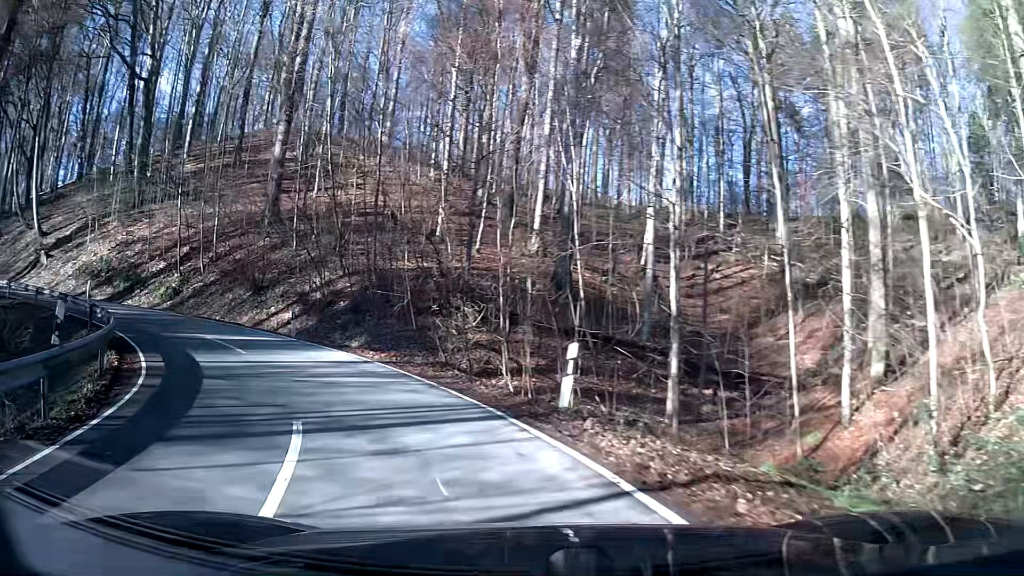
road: secondary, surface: asphalt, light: Day
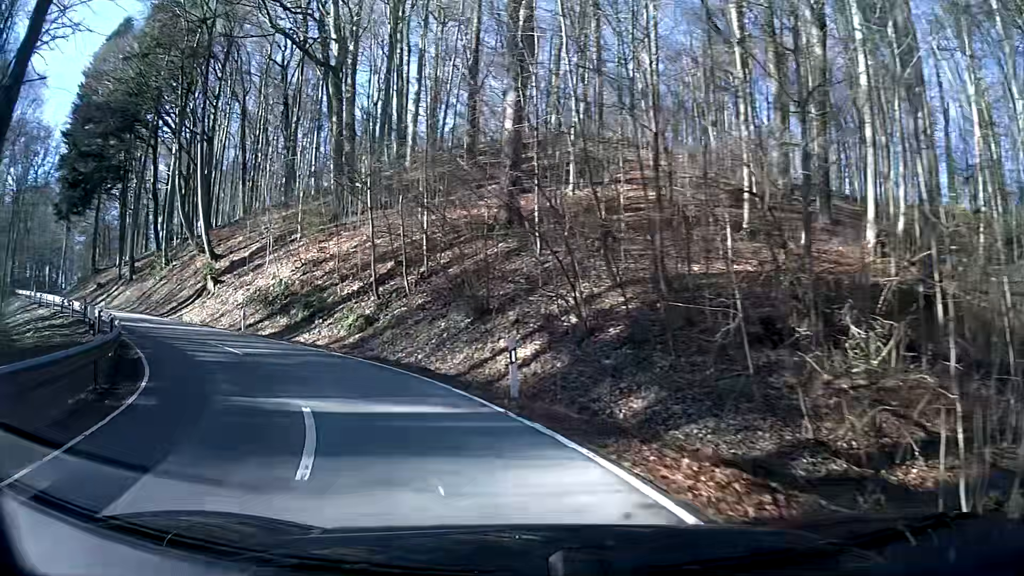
(-2.3, +10.8) m; -24°
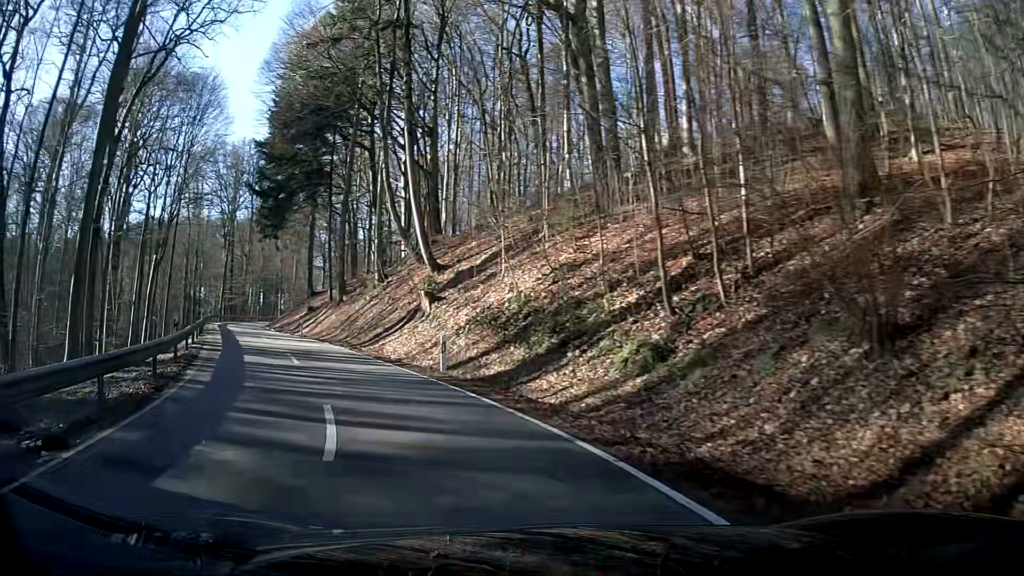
(-2.2, +11.0) m; -21°
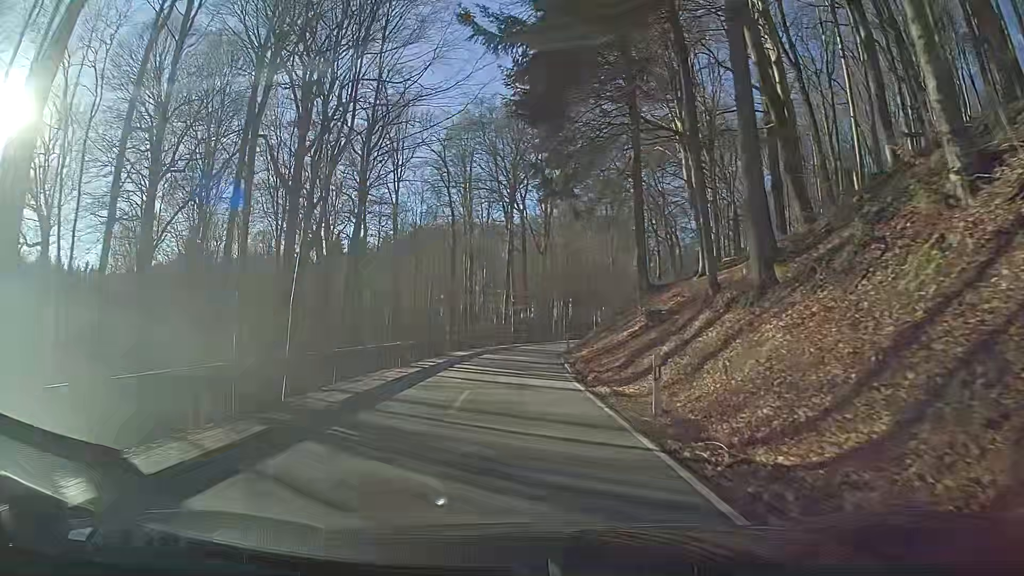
(-10.1, +30.8) m; -24°
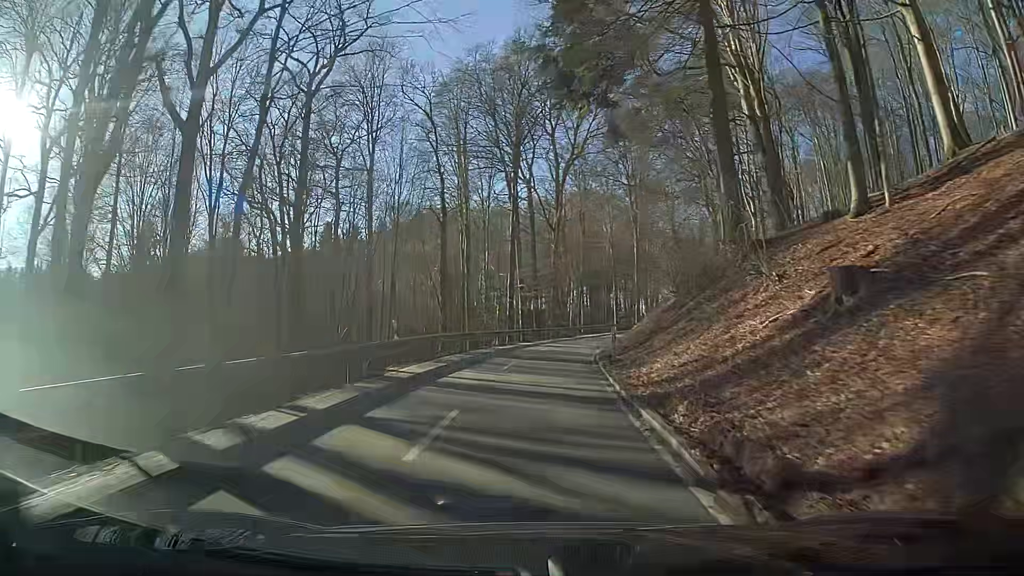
(-0.2, +16.3) m; -1°
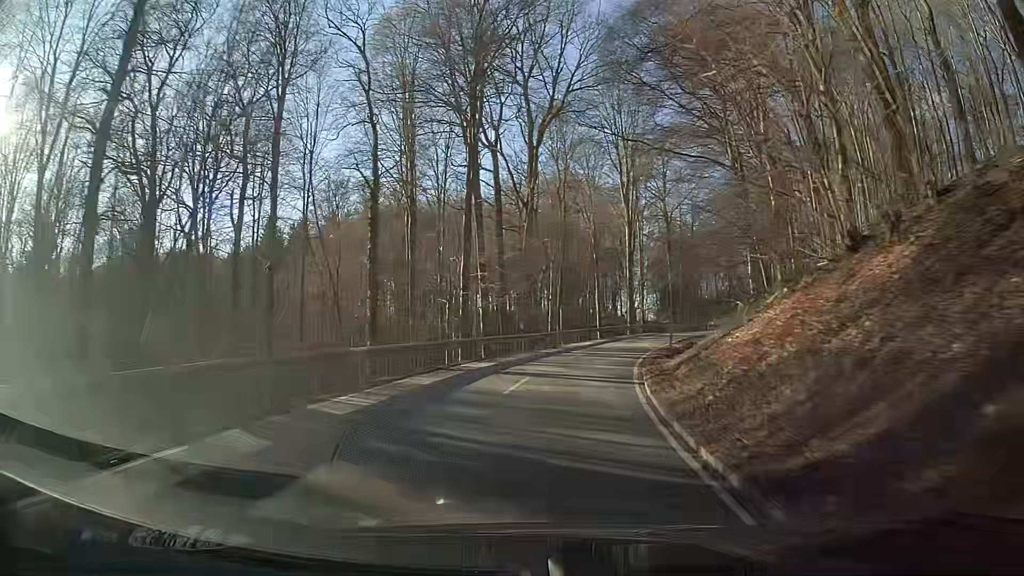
(-0.6, +18.2) m; -2°
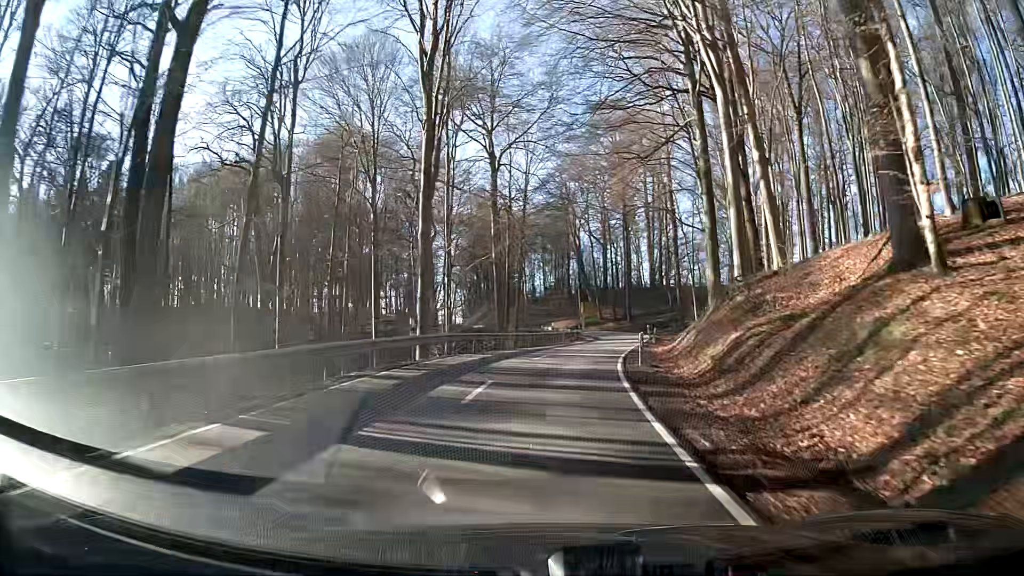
(+7.7, +37.1) m; +23°
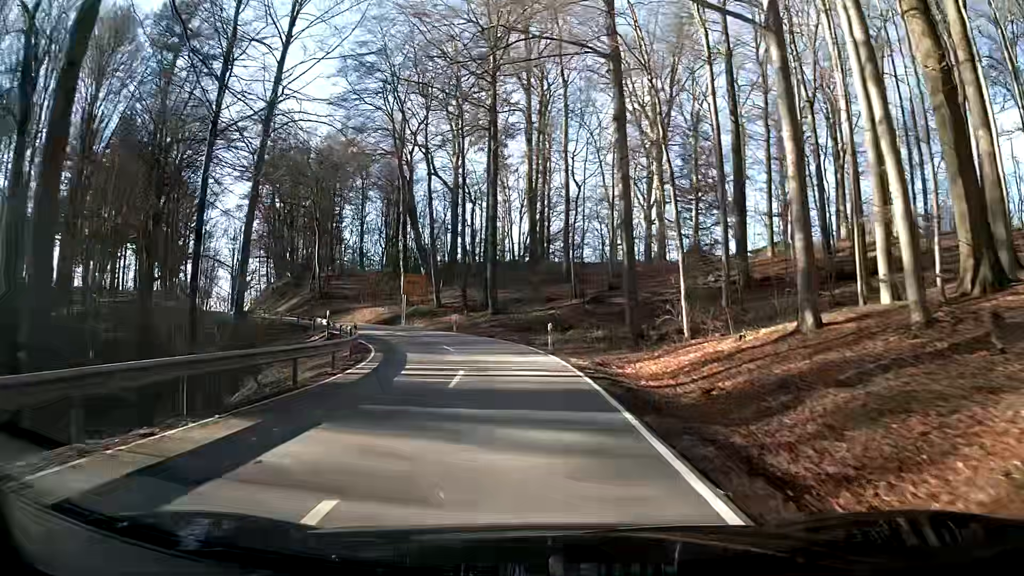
(+4.7, +45.1) m; +9°
(0, +10) (-1, +20) (-3, +30) (-7, +39) (-12, +47) (-19, +55) (-25, +62) (-32, +70) (-37, +79) (-41, +88) m
